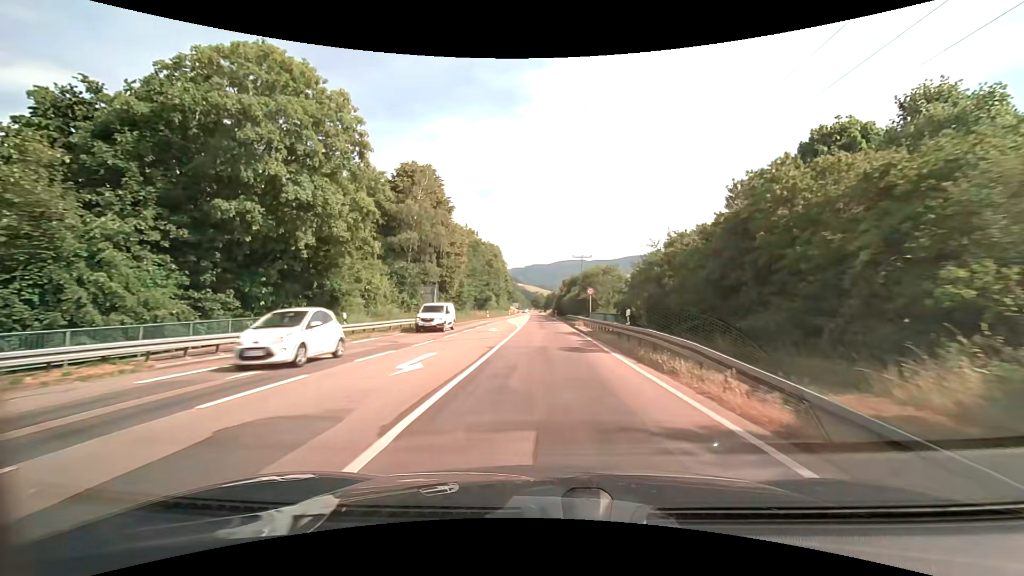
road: secondary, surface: asphalt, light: Day
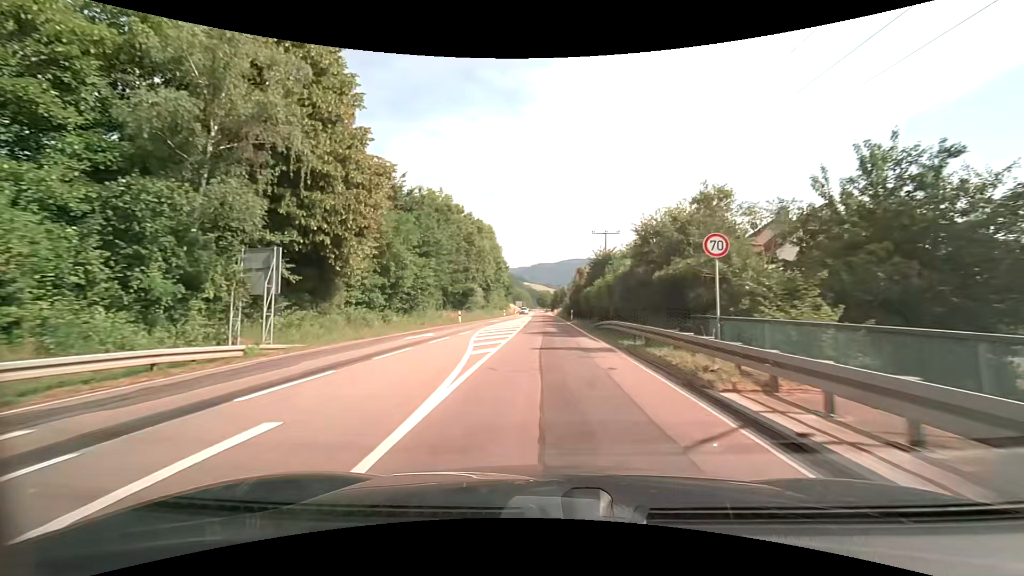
(0.0, +29.7) m; 0°
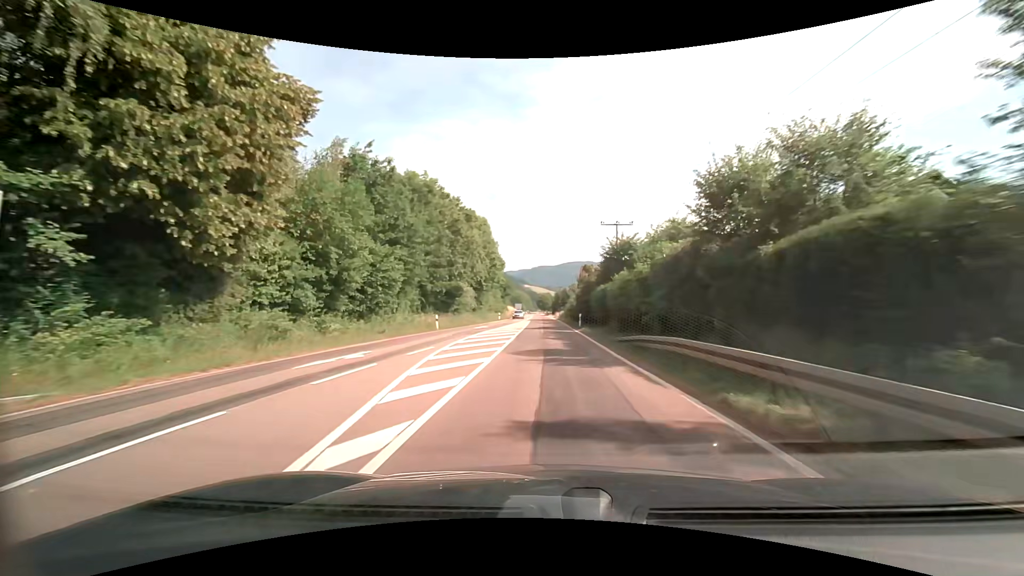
(-0.1, +10.0) m; 0°
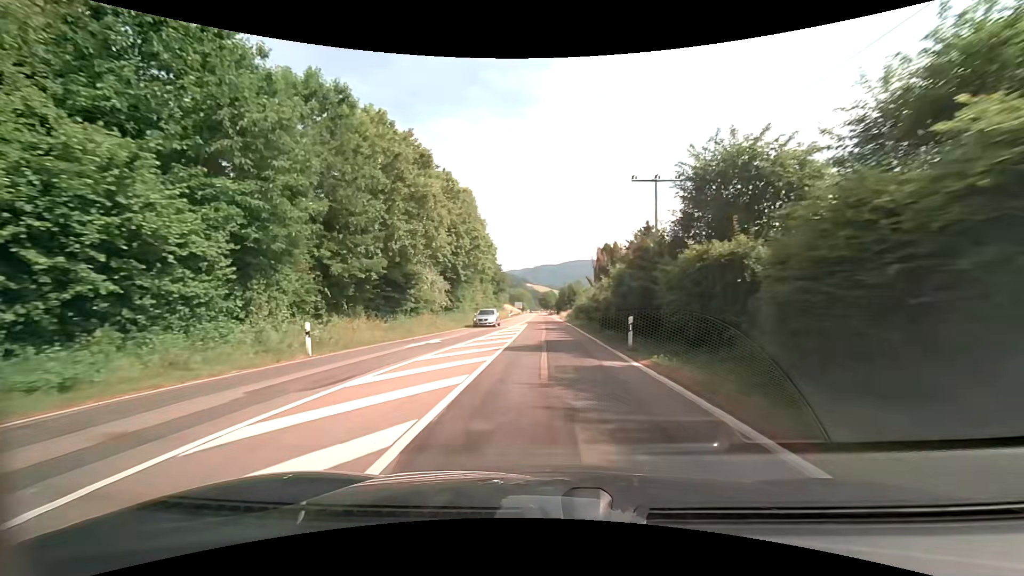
(-0.1, +20.0) m; -1°
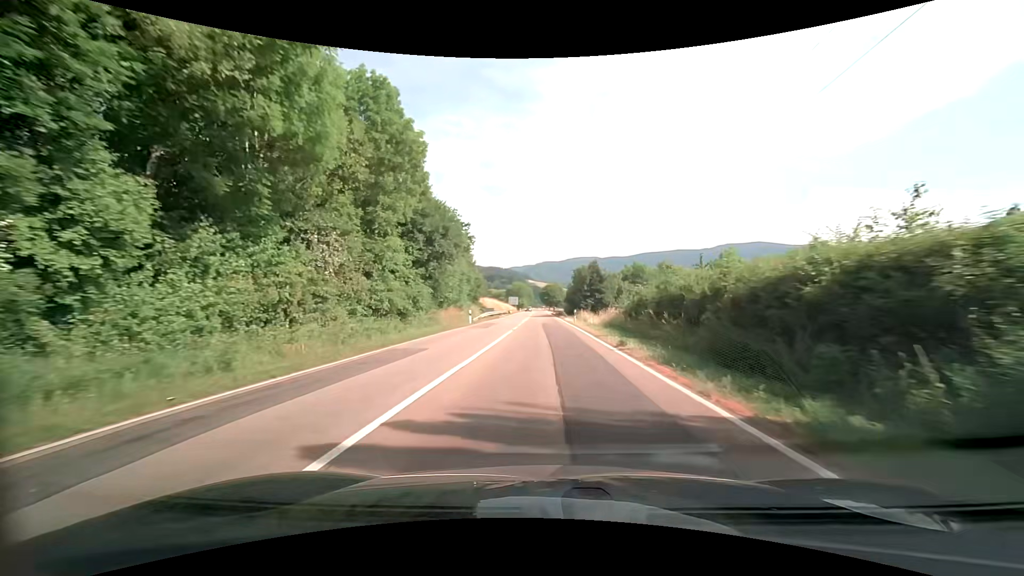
(+0.1, +50.5) m; 0°
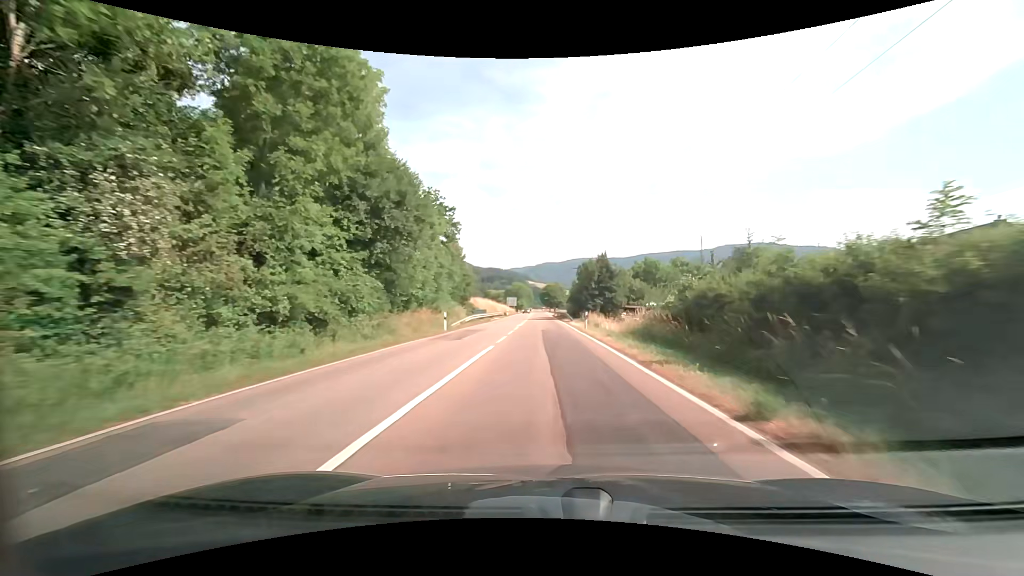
(-0.1, +10.2) m; 0°
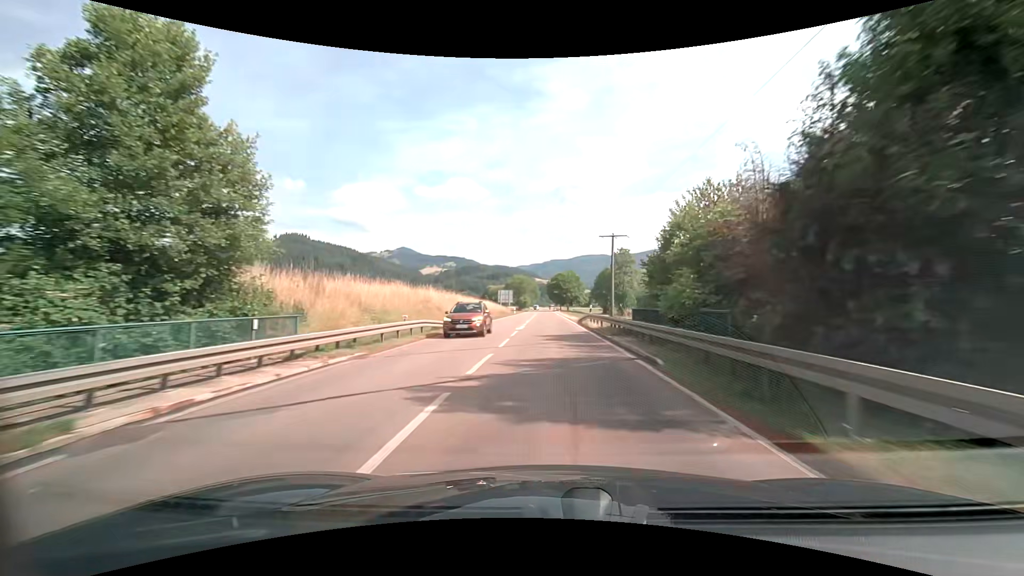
(-0.3, +51.8) m; -1°
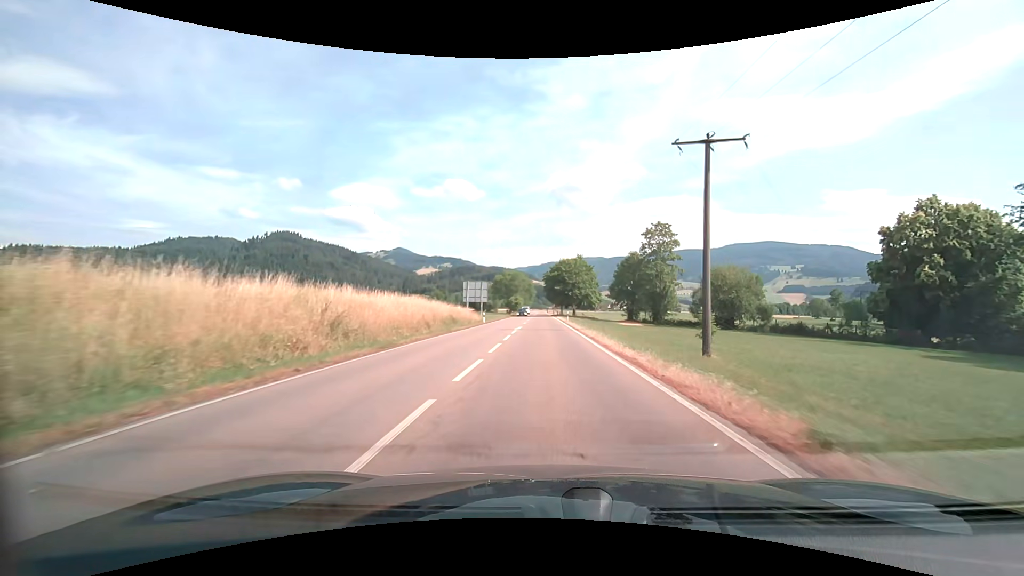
(+0.2, +42.6) m; 0°
(0, +10) (0, +20) (0, +30) (0, +40) (0, +50) (0, +60) (0, +70) (0, +80) (0, +90) (0, +100) m
